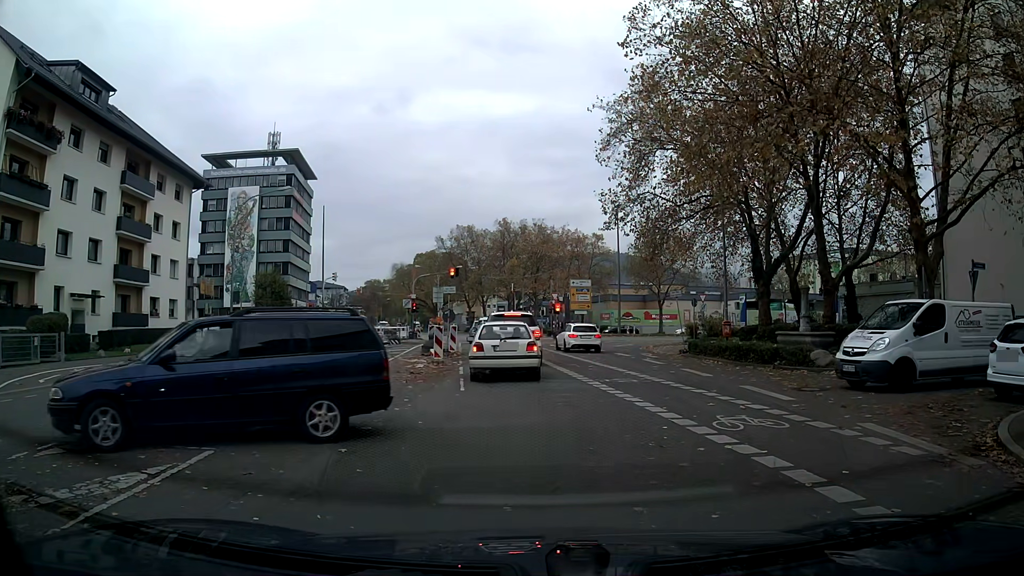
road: tertiary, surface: asphalt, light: Day
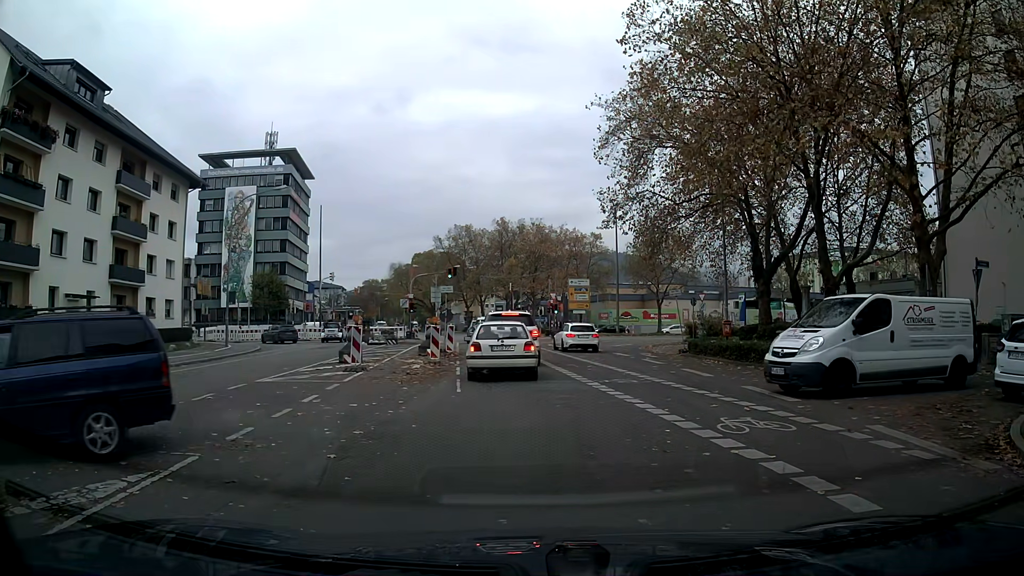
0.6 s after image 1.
(0.0, +0.3) m; 0°
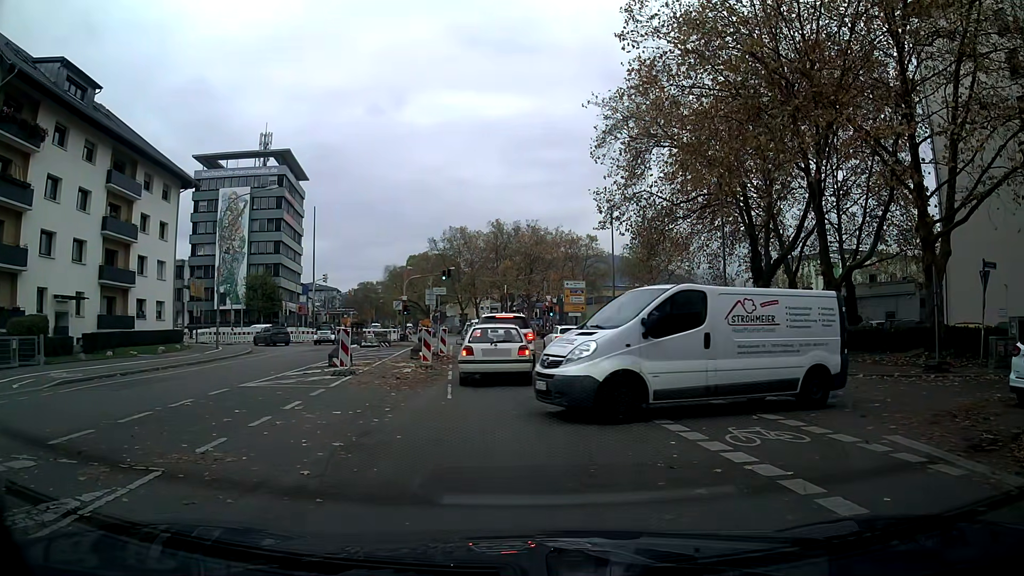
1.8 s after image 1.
(0.0, +0.7) m; 0°
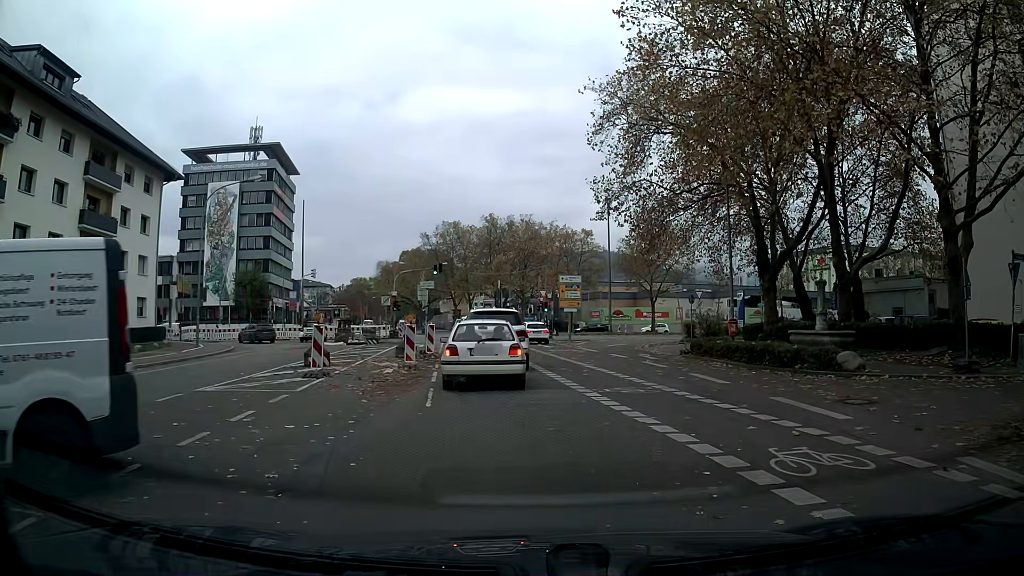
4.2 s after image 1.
(0.0, +1.9) m; 0°
